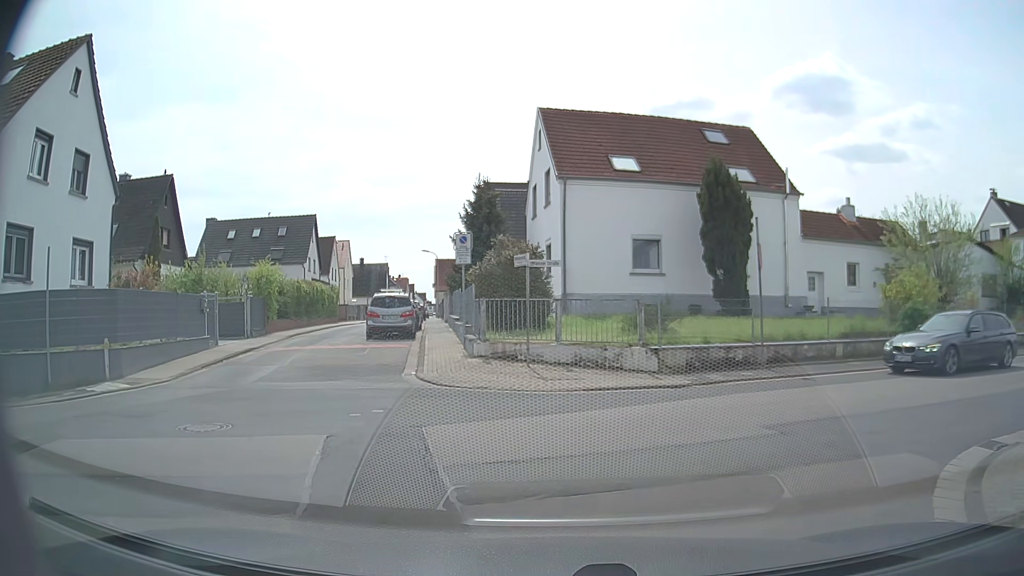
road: residential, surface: asphalt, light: Day
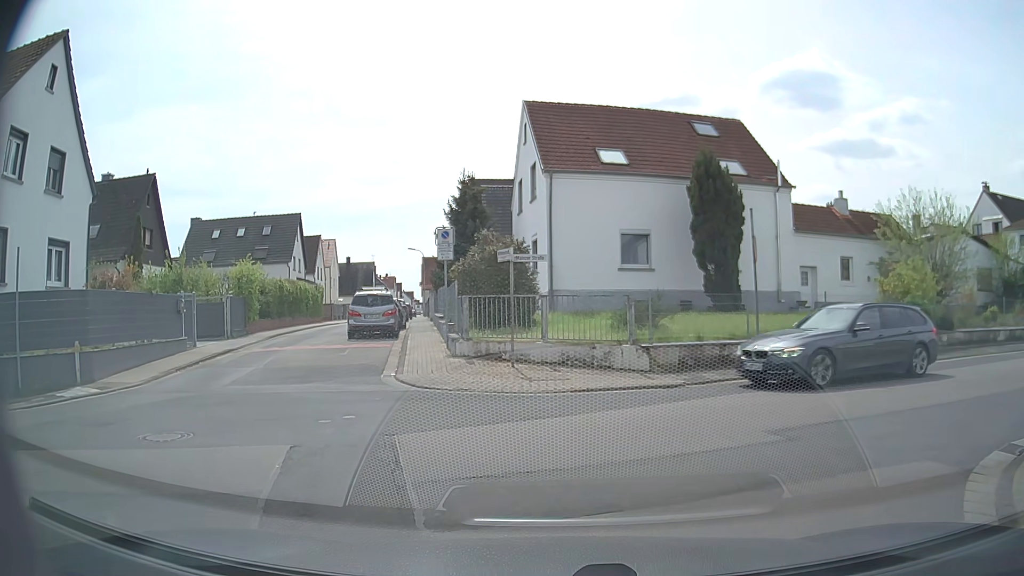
(0.0, +0.7) m; 0°
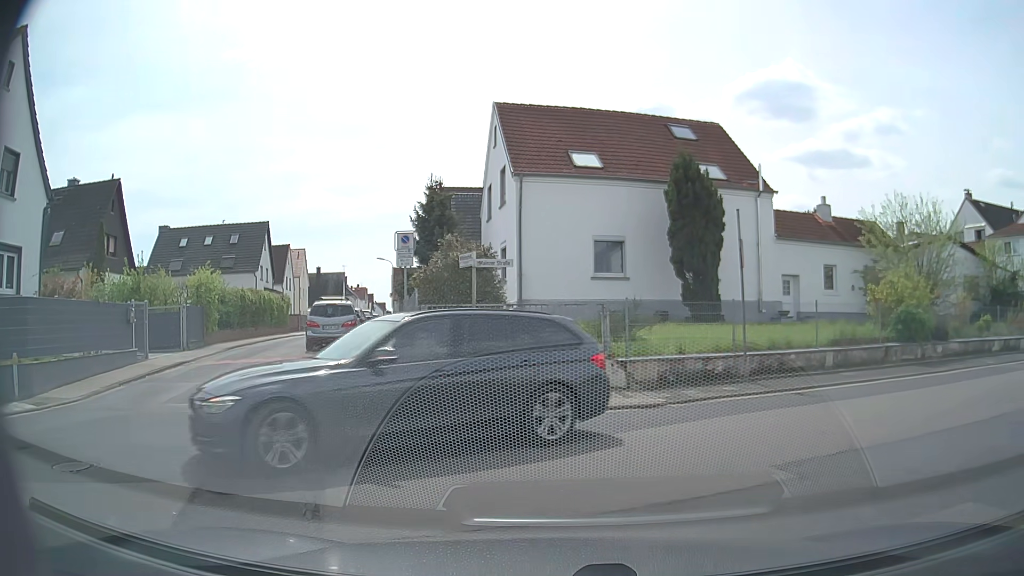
(0.0, +1.4) m; +5°
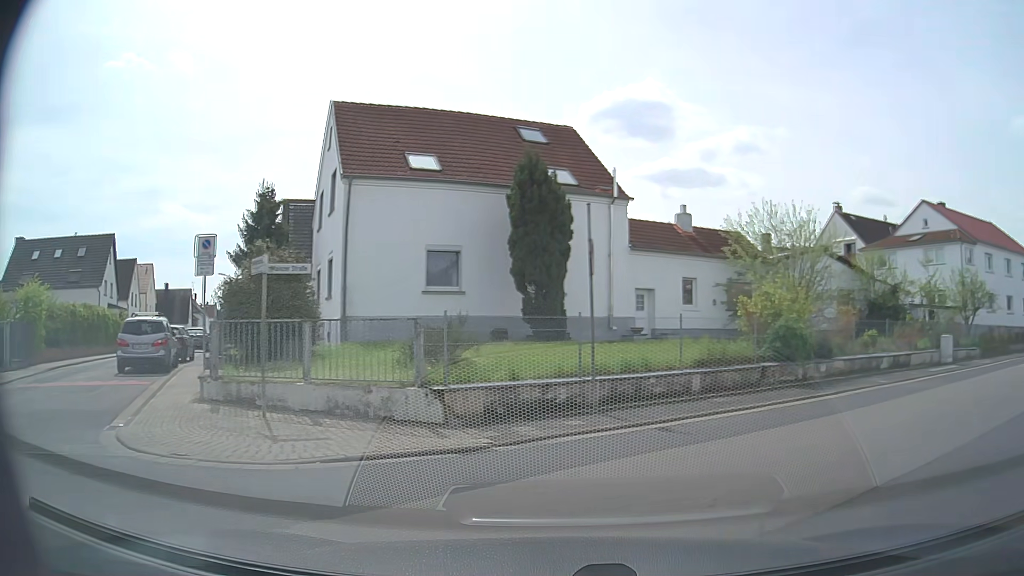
(+0.2, +2.7) m; +11°
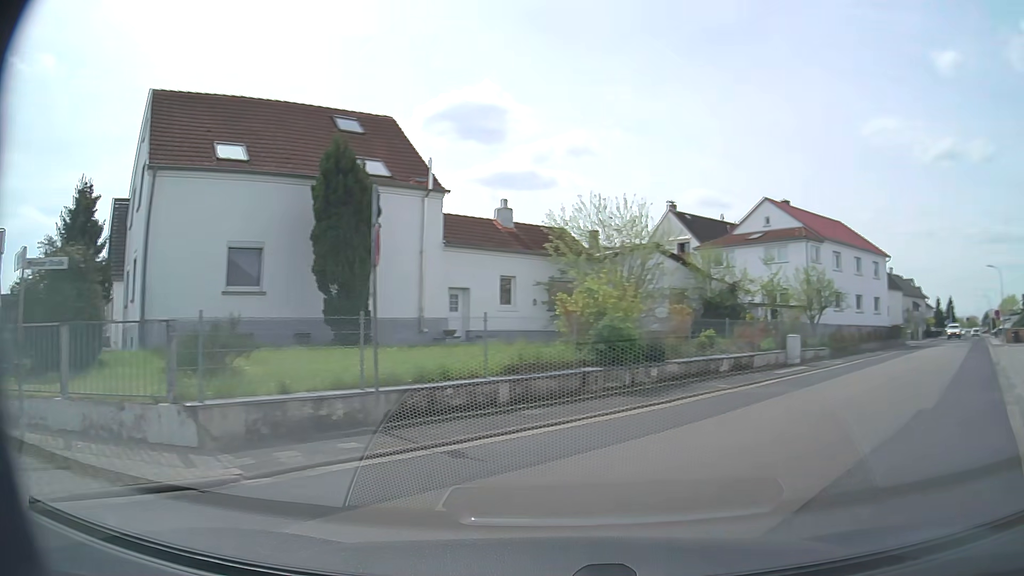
(+0.2, +2.0) m; +16°
